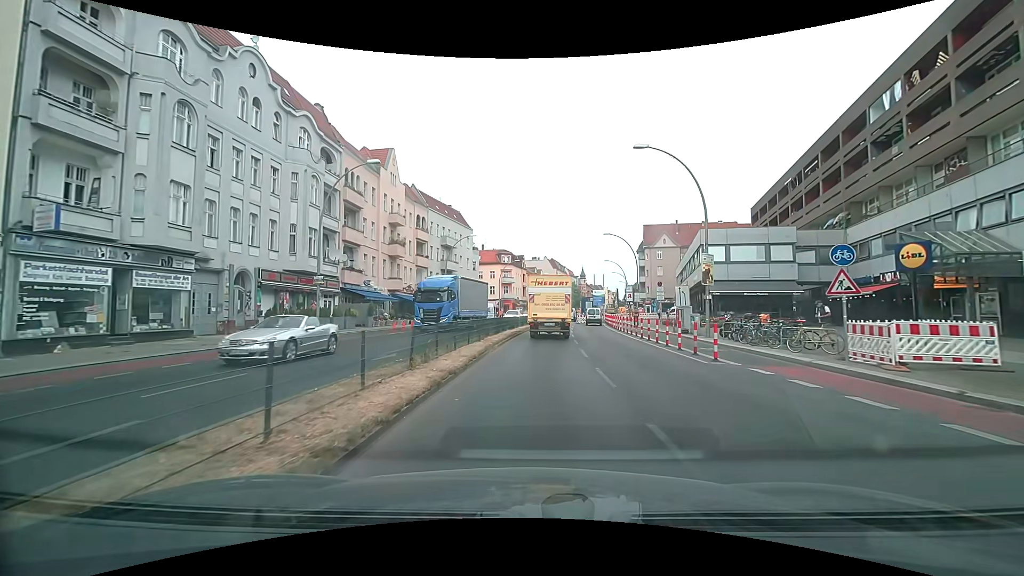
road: primary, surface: asphalt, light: Day
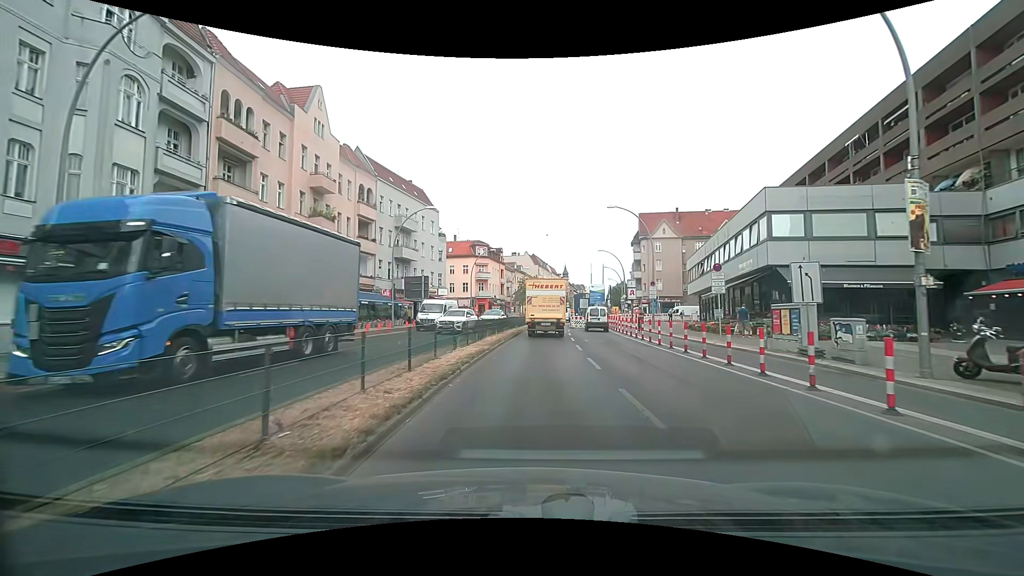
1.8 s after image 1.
(+0.3, +15.4) m; +3°
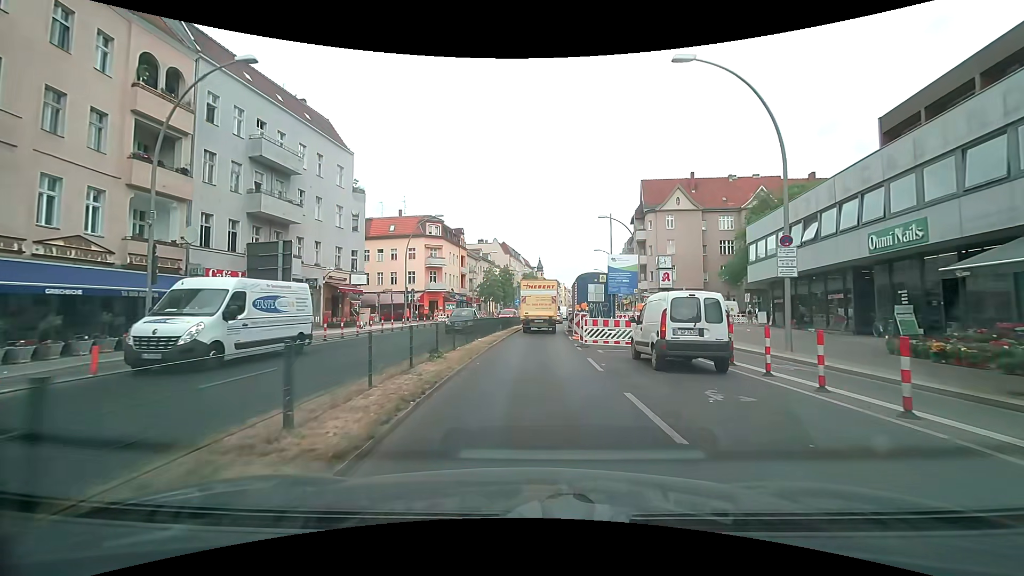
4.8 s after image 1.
(+0.6, +24.7) m; +3°
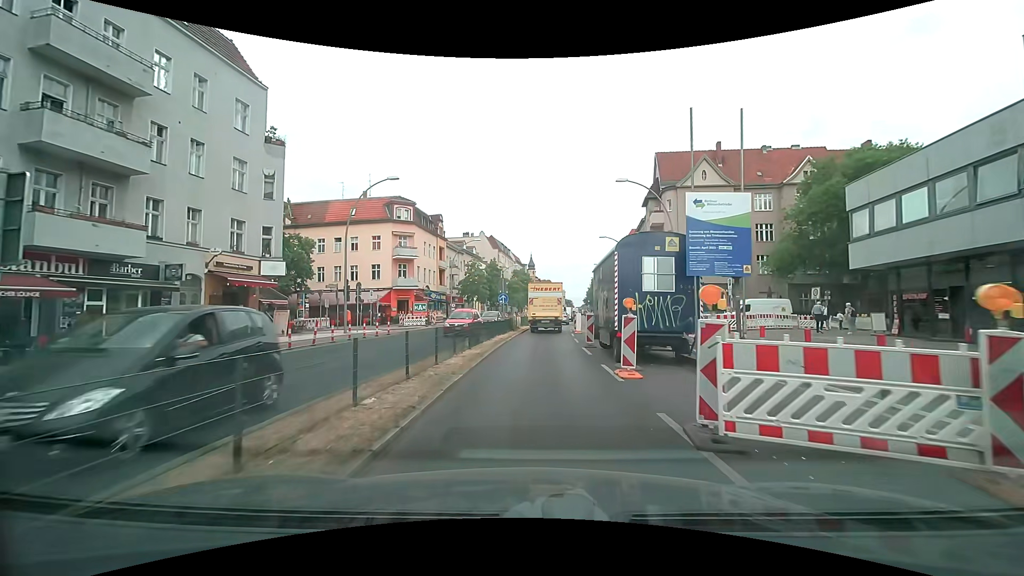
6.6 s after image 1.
(+0.1, +13.6) m; +1°
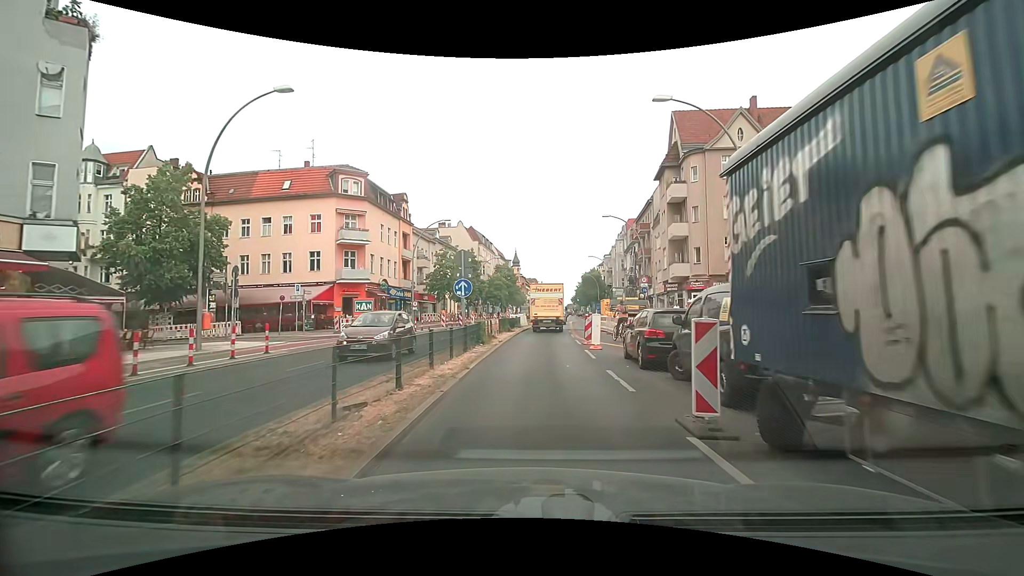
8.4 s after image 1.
(+0.2, +13.4) m; +2°
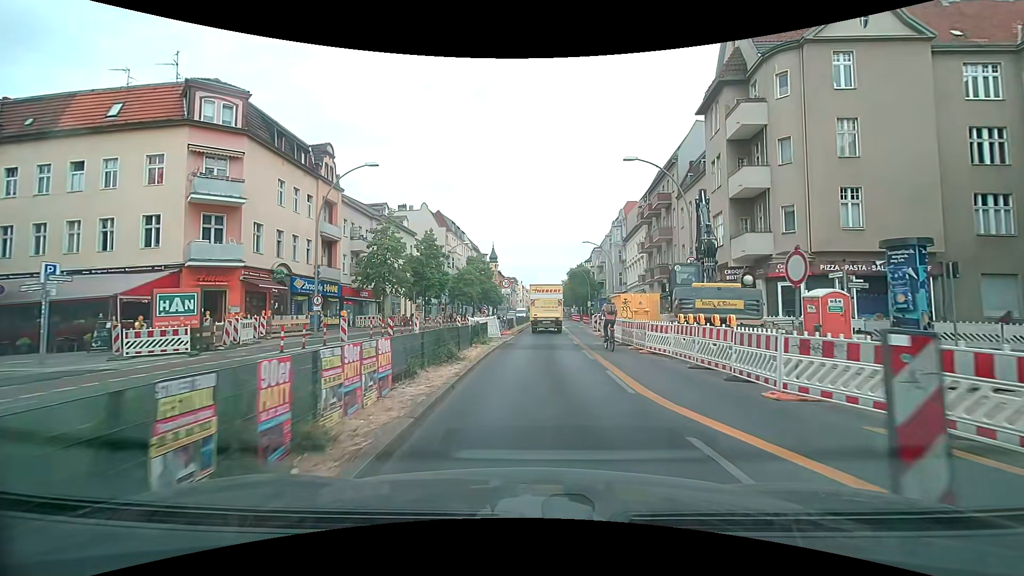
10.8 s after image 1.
(+0.4, +18.1) m; +3°
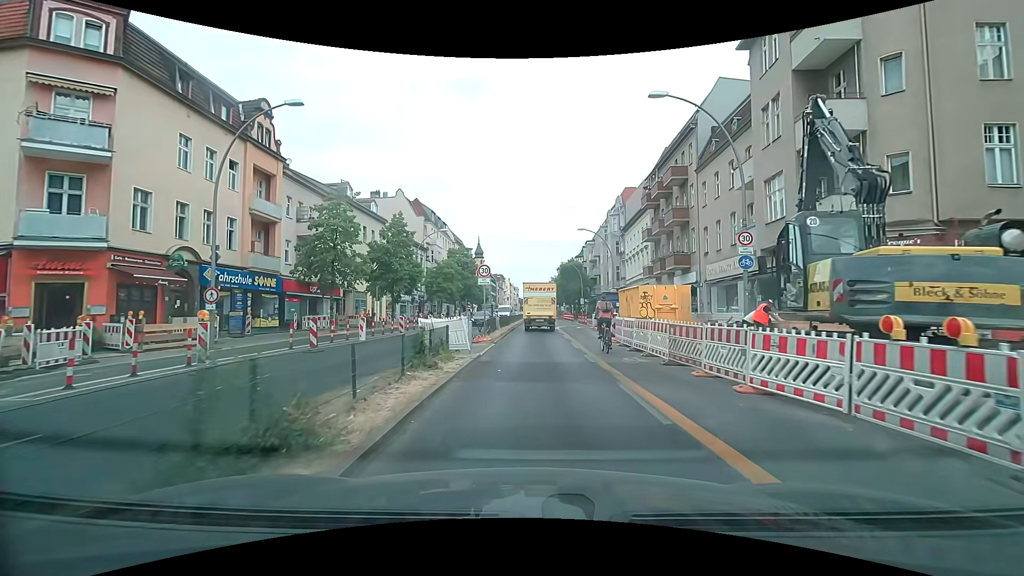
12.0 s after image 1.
(0.0, +8.5) m; +1°
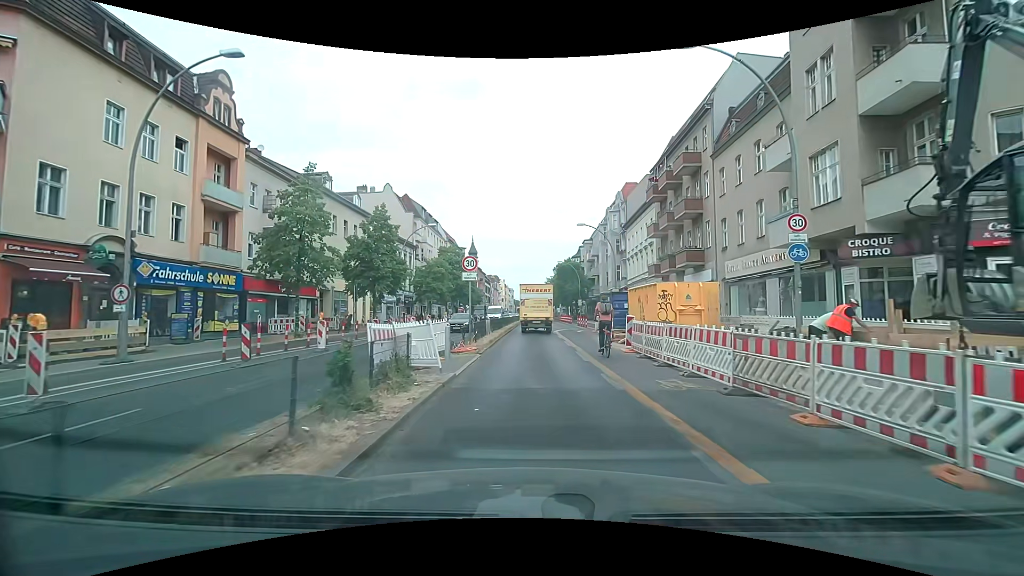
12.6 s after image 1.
(0.0, +4.2) m; 0°
(0, +10) (0, +20) (+1, +30) (+1, +40) (+1, +50) (+2, +60) (+2, +70) (+2, +80) (+2, +90) (+3, +100) m
